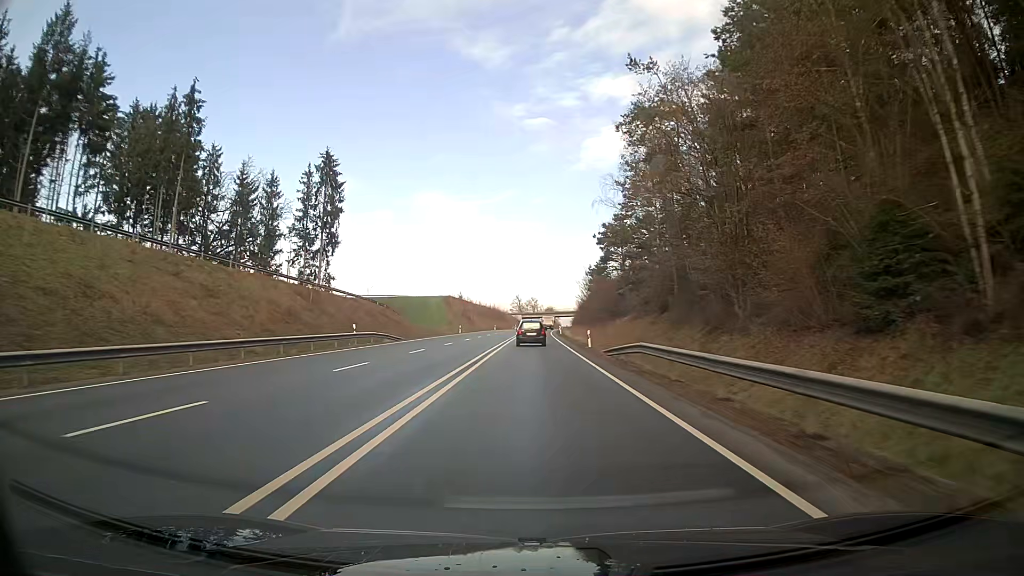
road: primary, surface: asphalt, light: Day
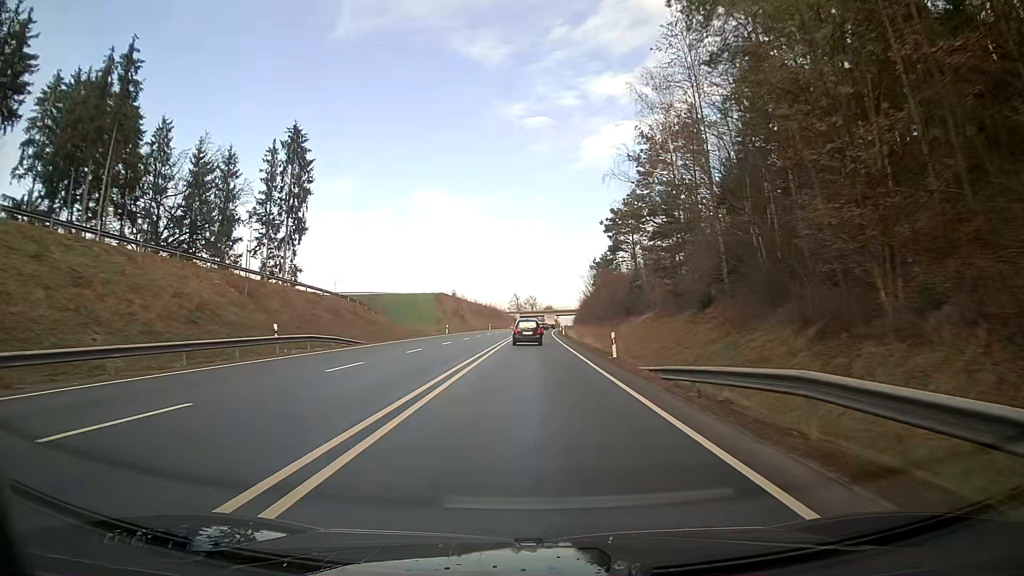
(0.0, +12.4) m; 0°
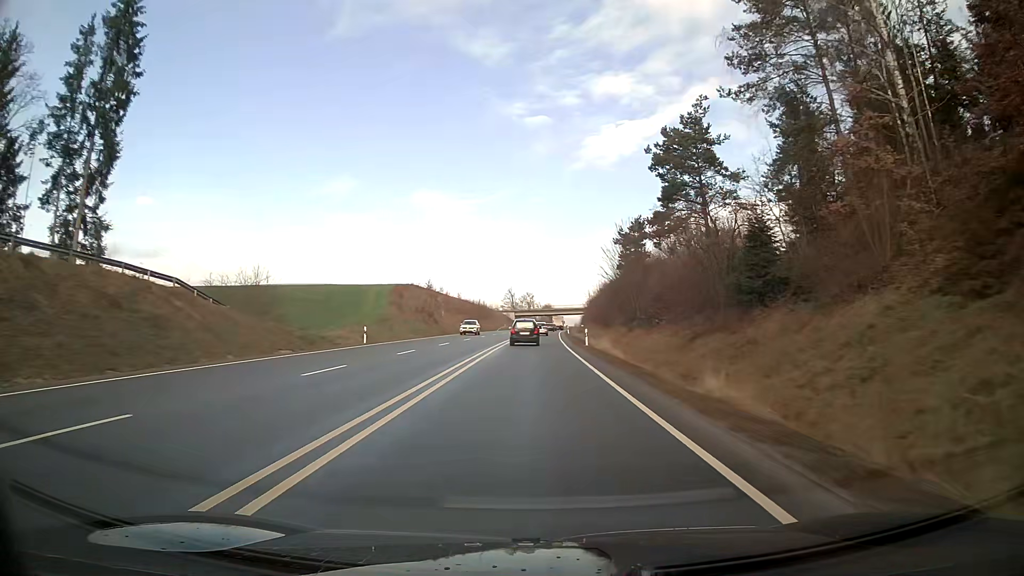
(+0.1, +37.5) m; 0°
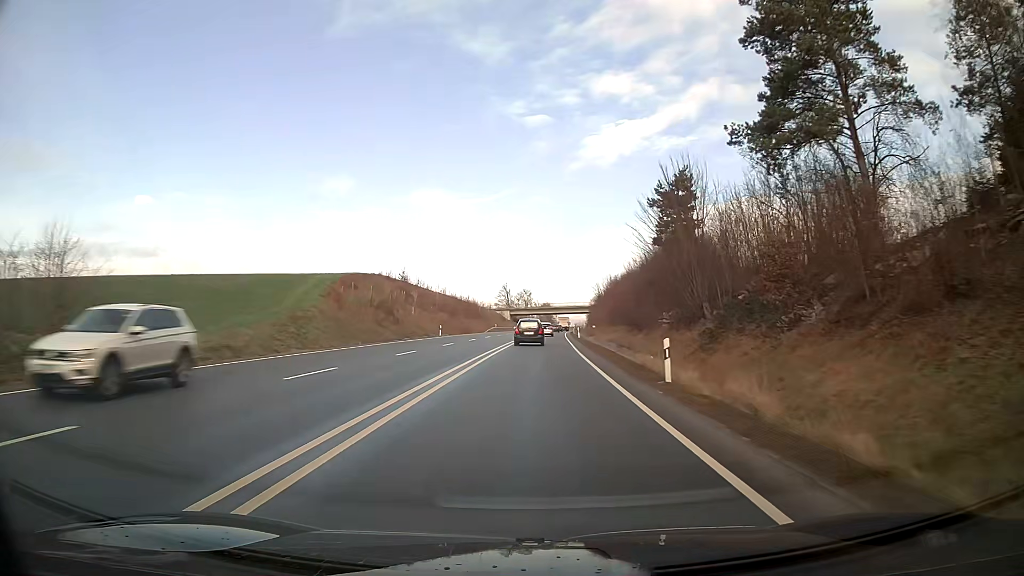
(+0.1, +25.3) m; 0°
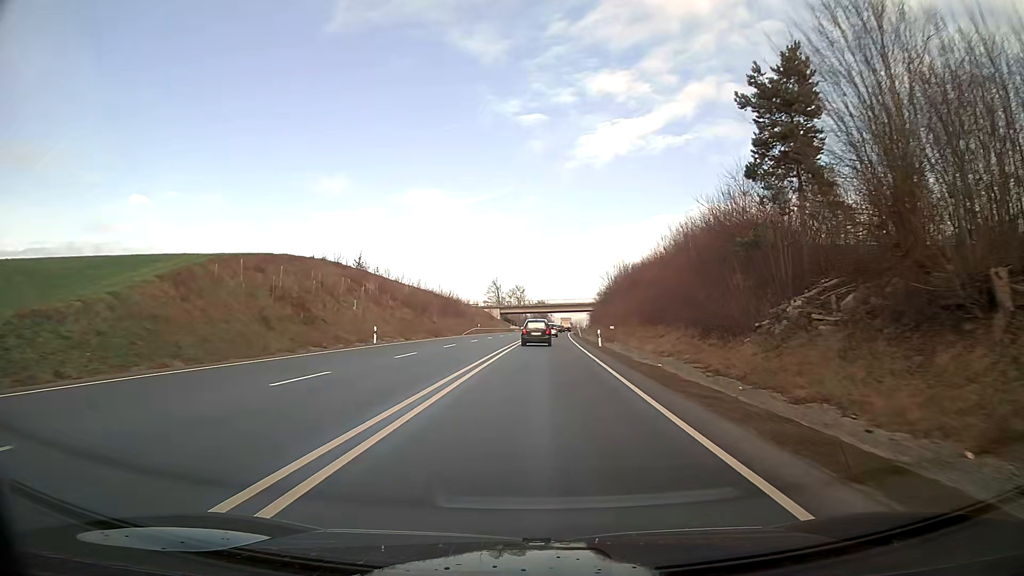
(+0.1, +25.4) m; +1°
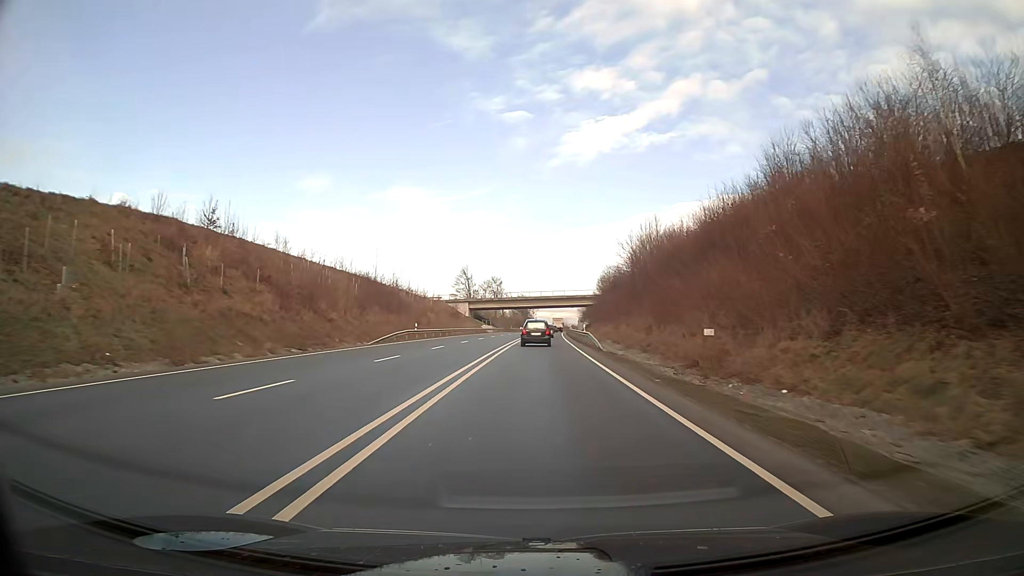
(+0.6, +38.3) m; +2°
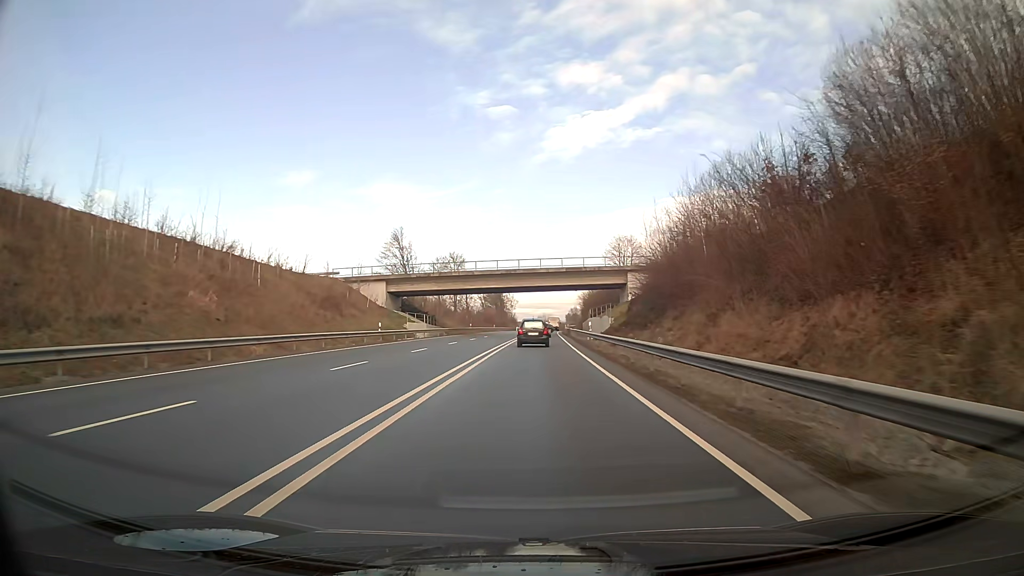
(+0.9, +63.9) m; +1°
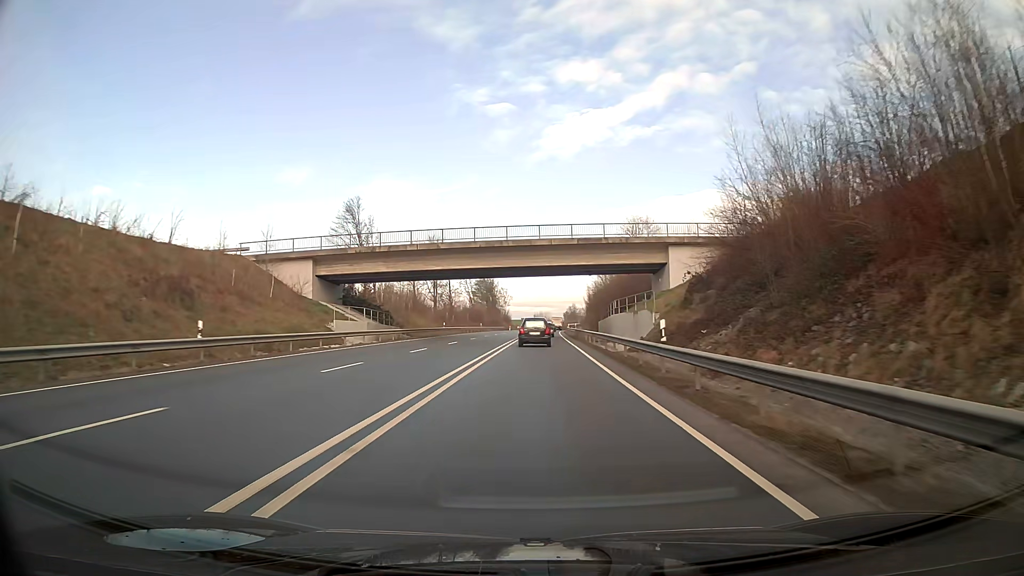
(+0.1, +25.0) m; 0°
